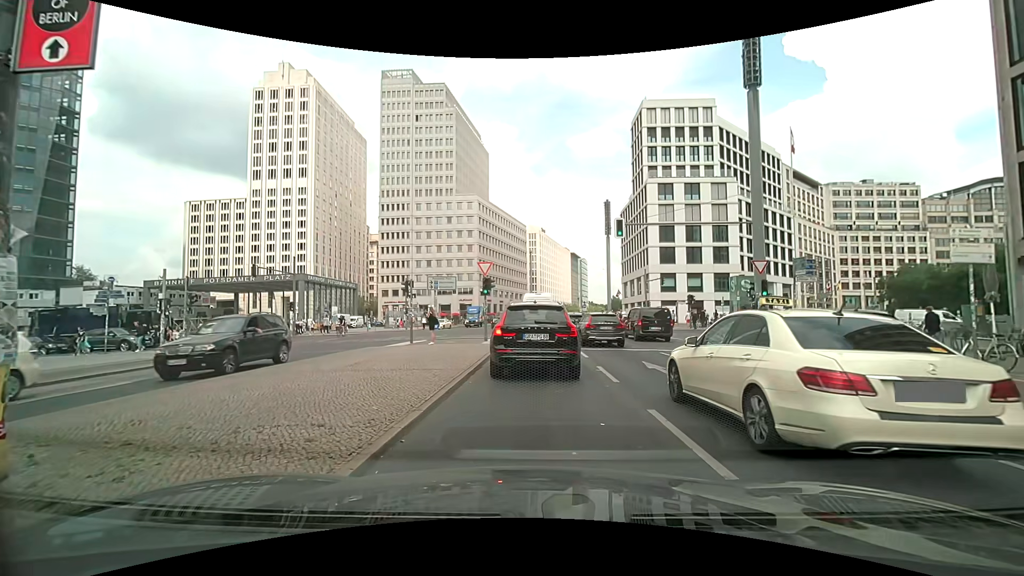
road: secondary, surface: asphalt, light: Day
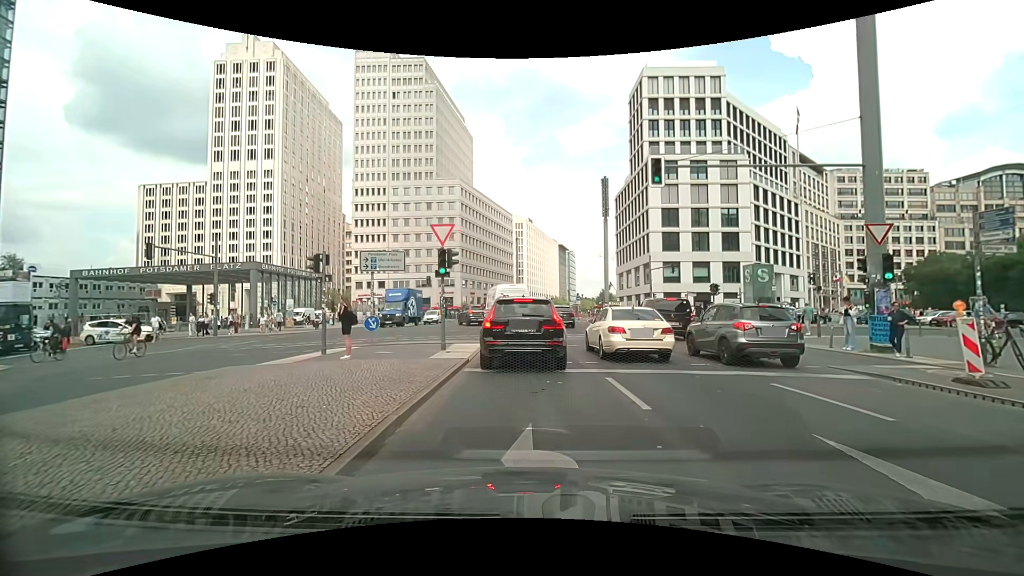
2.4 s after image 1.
(+0.3, +9.7) m; +3°
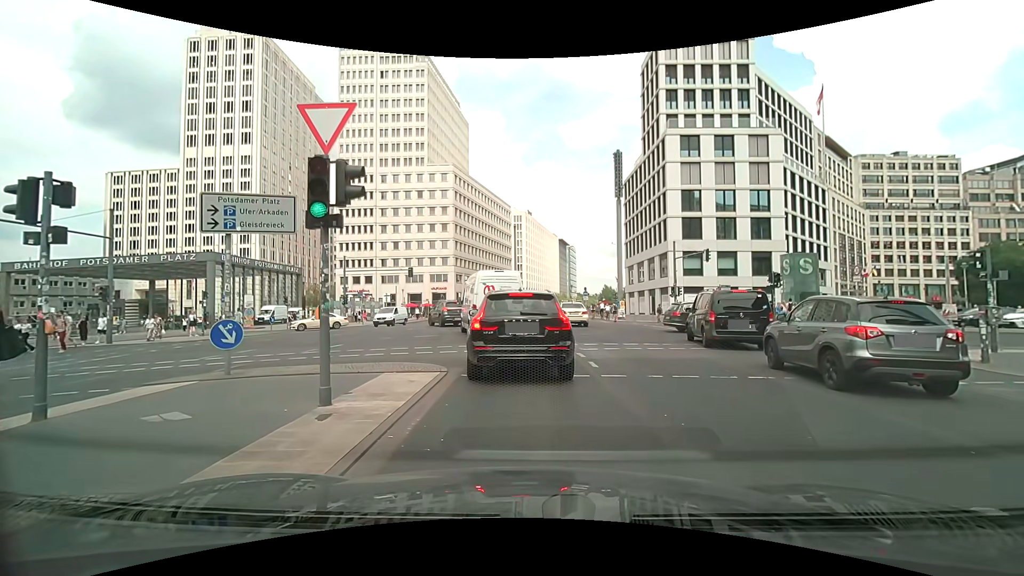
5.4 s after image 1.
(-0.1, +8.9) m; -1°
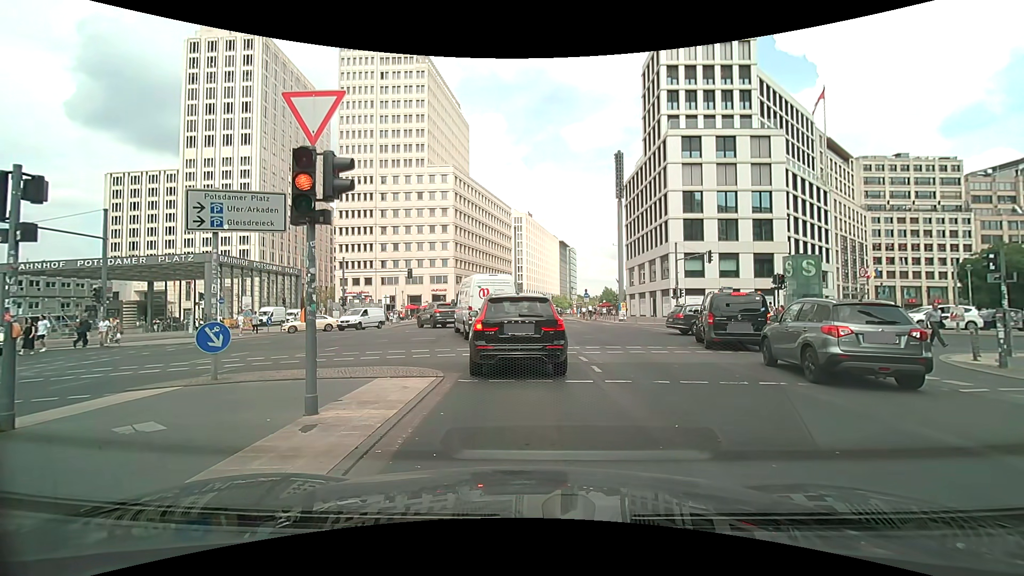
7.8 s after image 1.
(0.0, +0.5) m; 0°
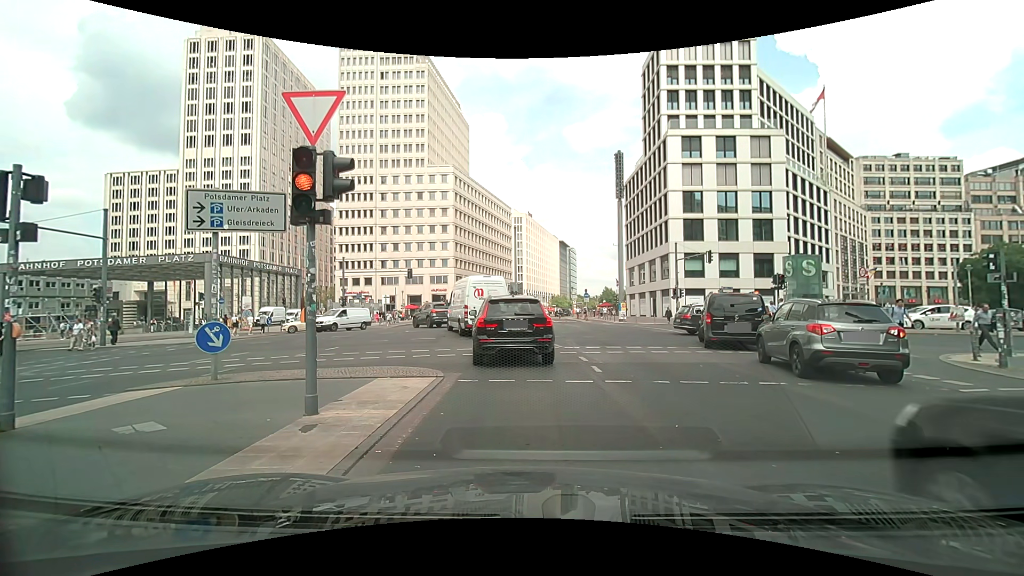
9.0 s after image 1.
(0.0, 0.0) m; 0°
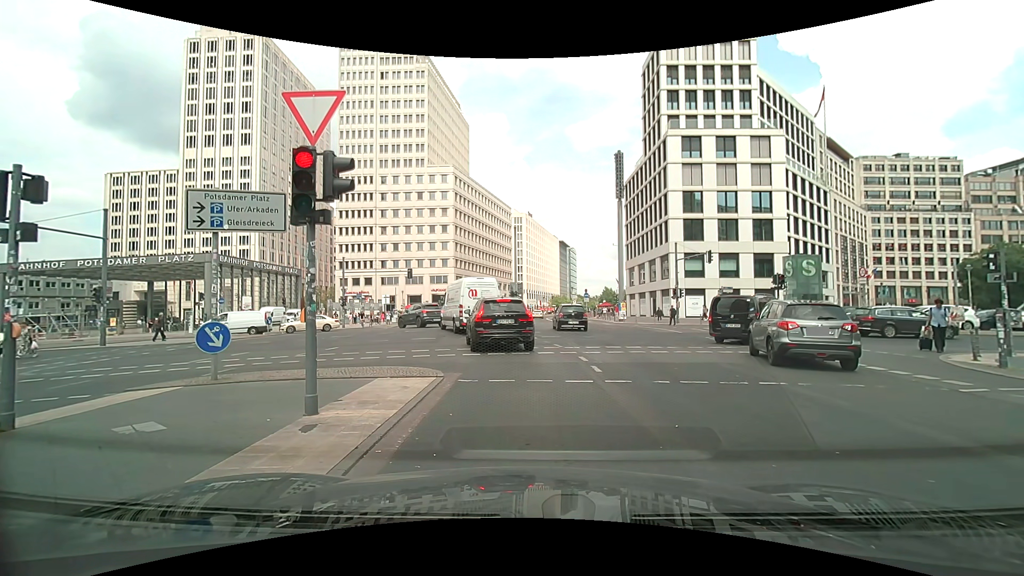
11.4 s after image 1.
(0.0, 0.0) m; 0°
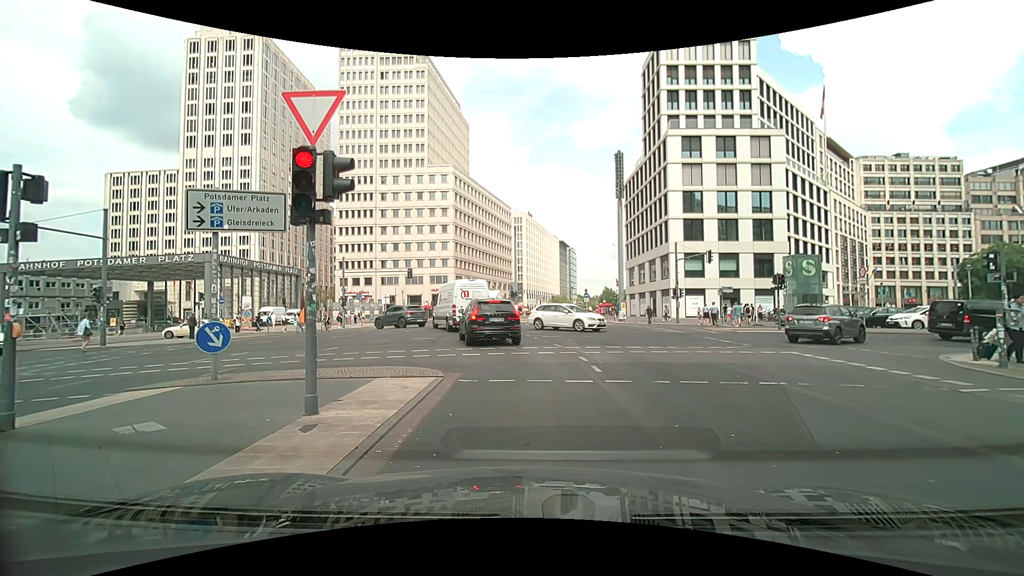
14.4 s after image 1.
(0.0, 0.0) m; 0°
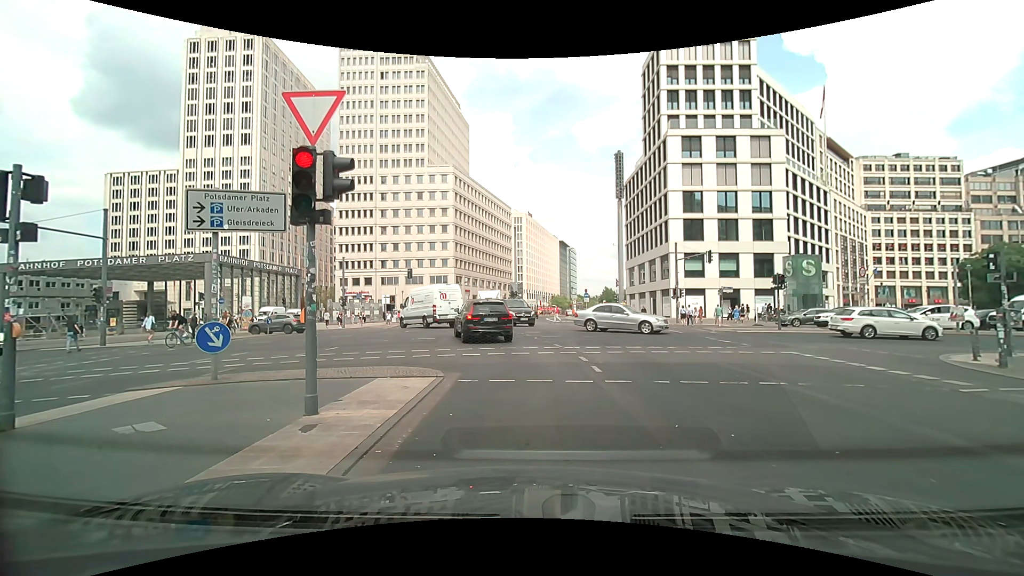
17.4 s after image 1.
(0.0, 0.0) m; 0°
